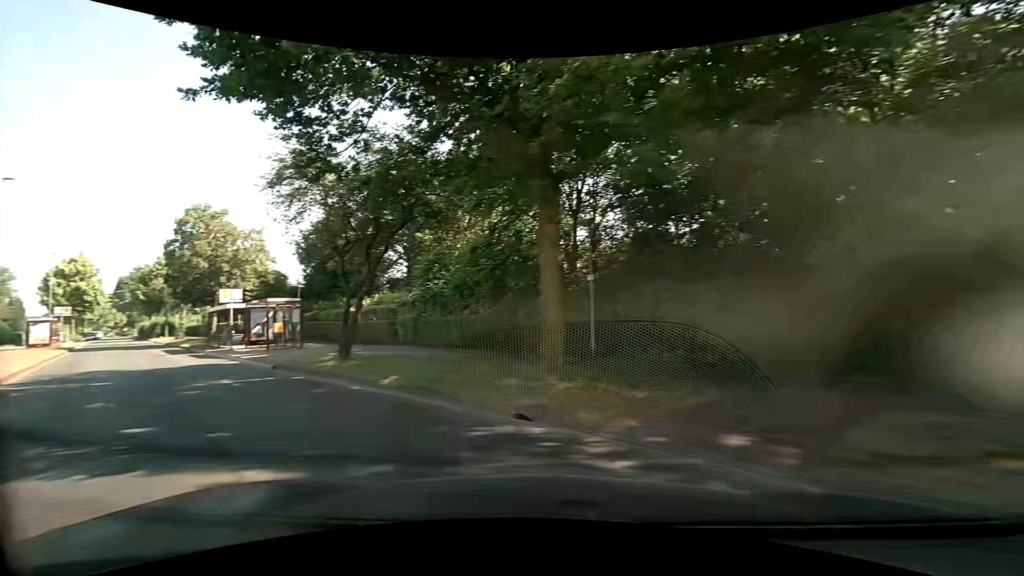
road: tertiary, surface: asphalt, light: Day
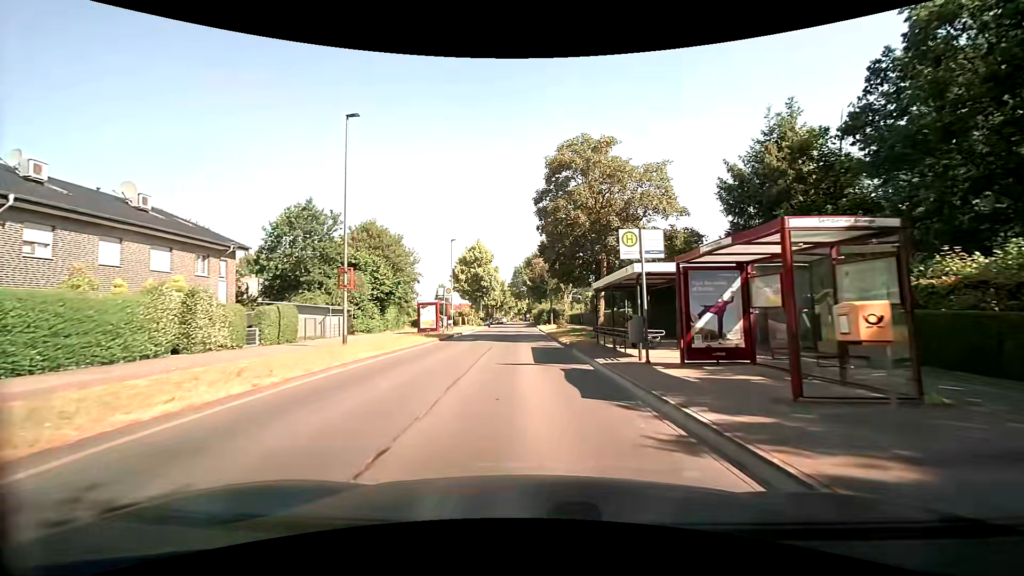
(-10.1, +16.3) m; -41°
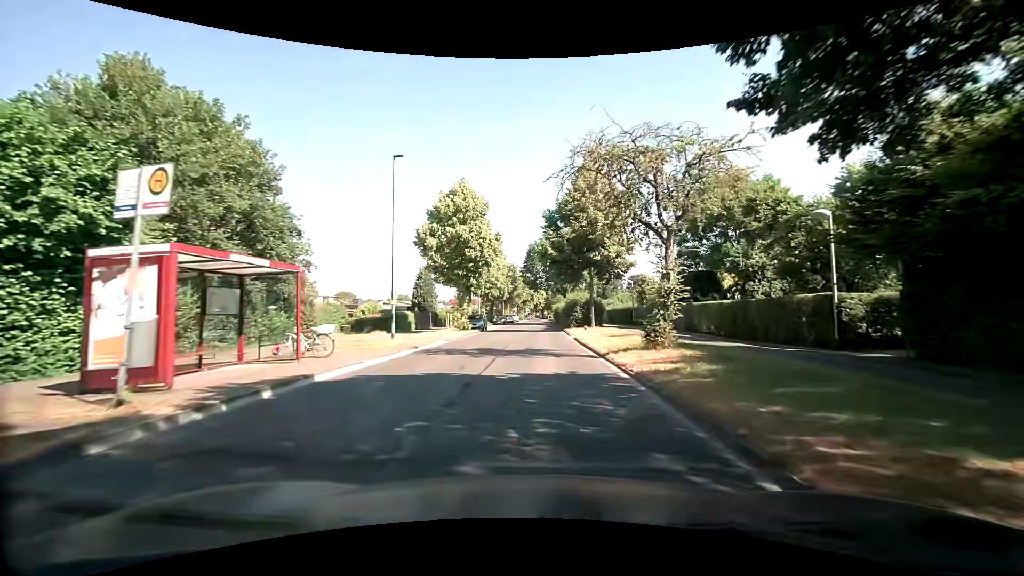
(-1.3, +29.9) m; -3°
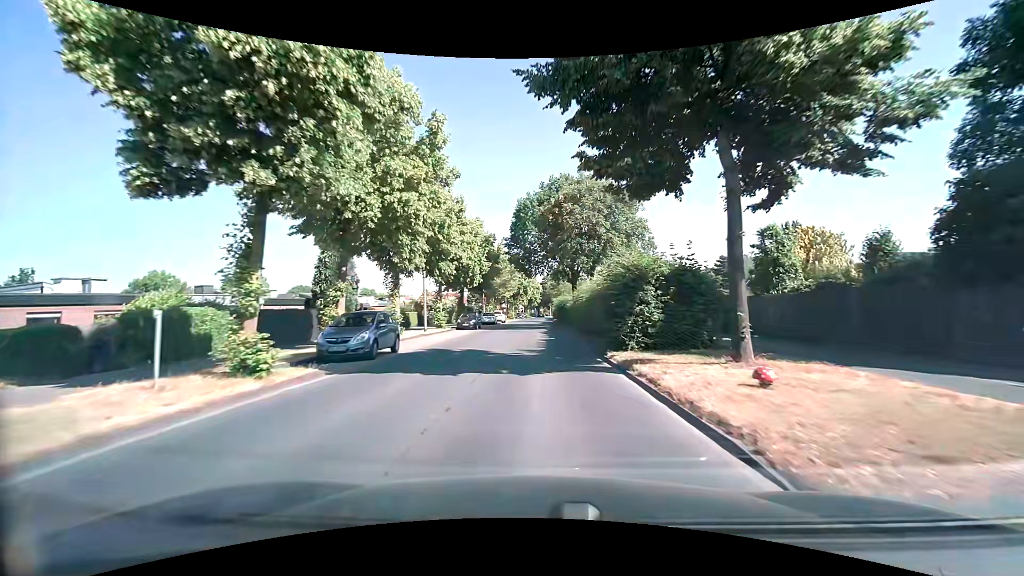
(+0.3, +28.4) m; 0°
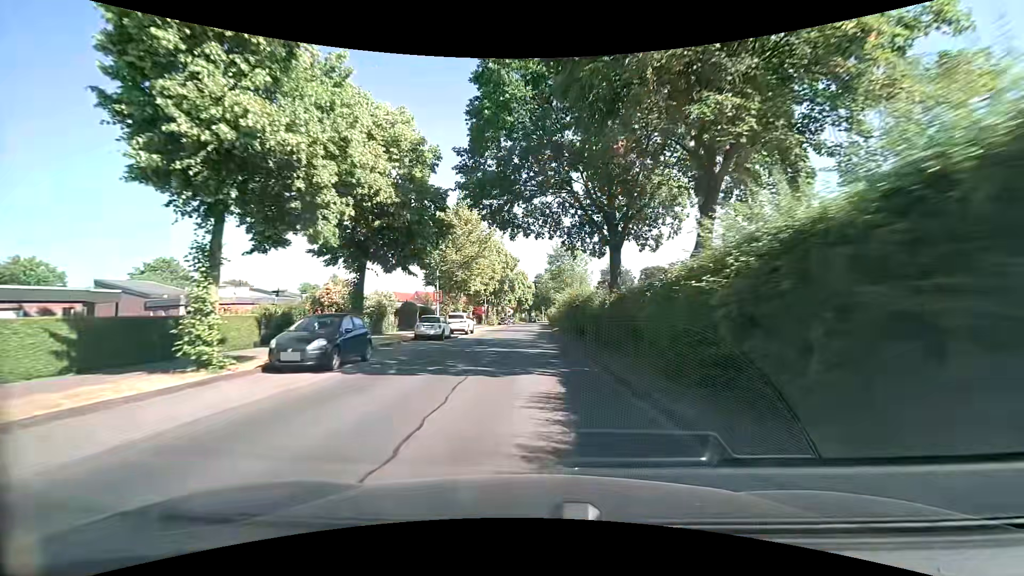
(+0.3, +28.4) m; +1°
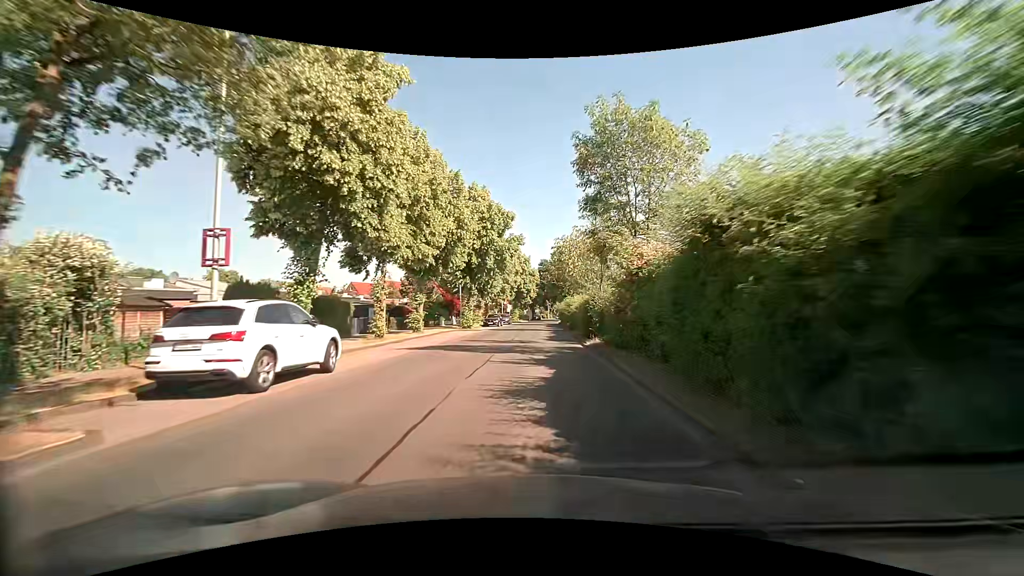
(-0.1, +29.0) m; 0°
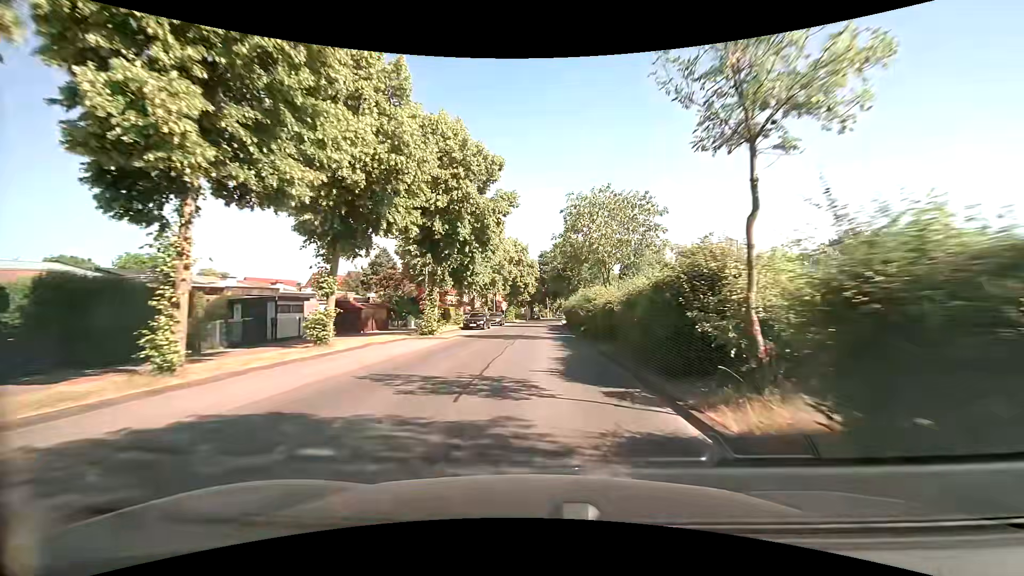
(-0.2, +14.6) m; -1°
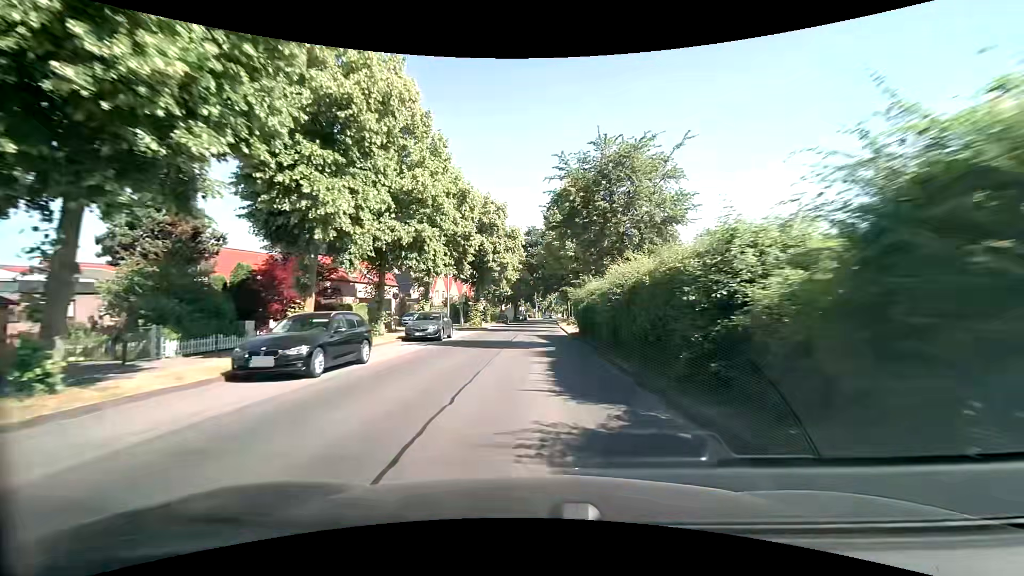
(+0.3, +29.5) m; +1°
(0, +10) (0, +20) (0, +30) (0, +40) (0, +50) (+1, +60) (+1, +70) (+1, +80) (+2, +90) (+2, +100) m
